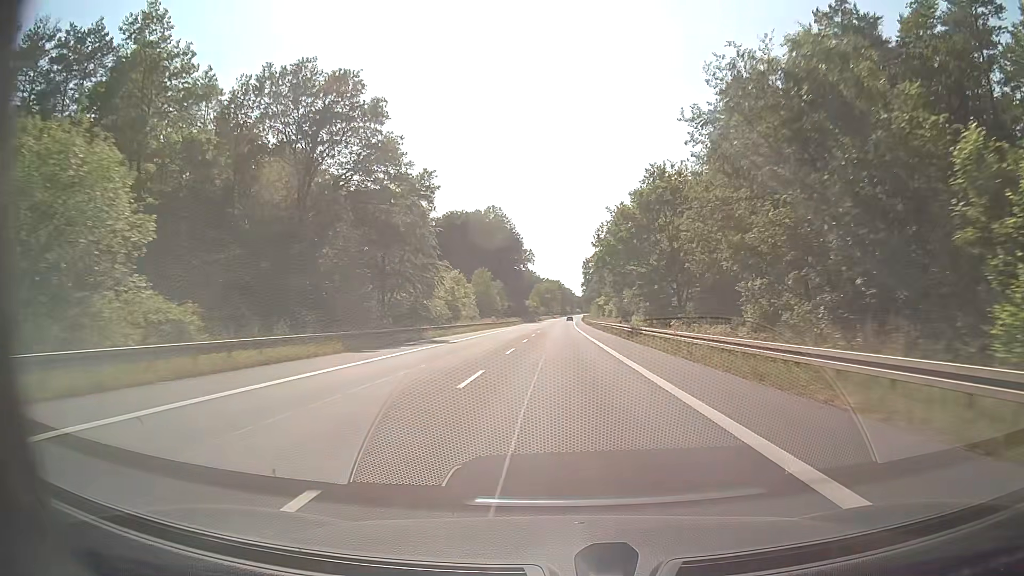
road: secondary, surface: asphalt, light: Day
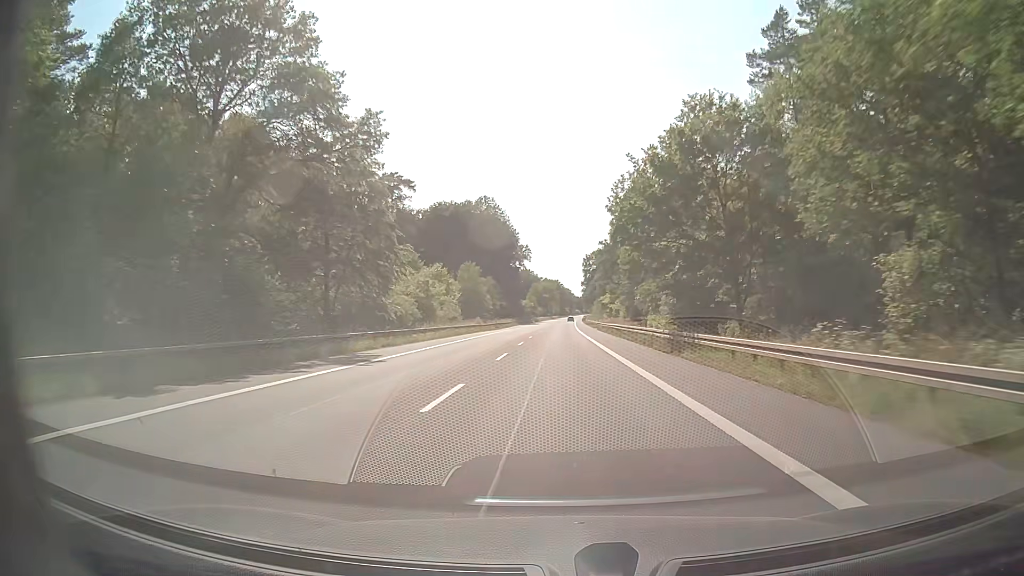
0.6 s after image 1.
(0.0, +15.3) m; 0°
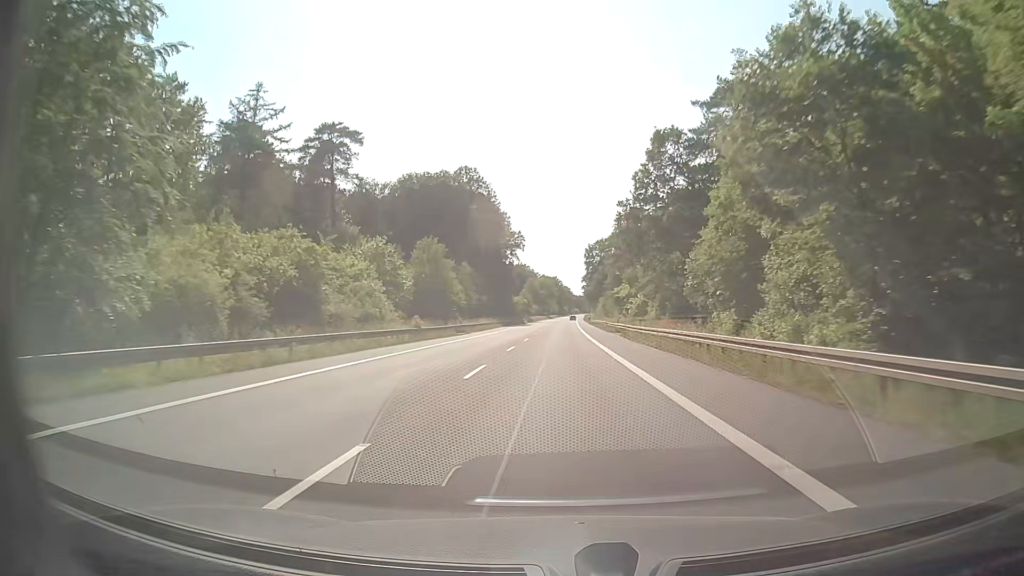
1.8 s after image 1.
(0.0, +30.8) m; 0°
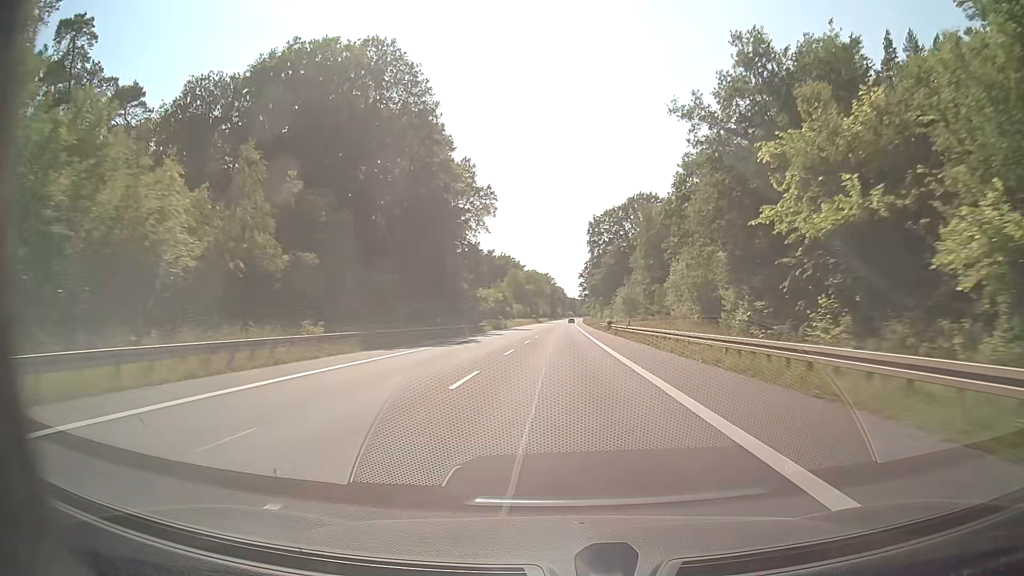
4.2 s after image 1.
(+0.3, +62.3) m; +1°
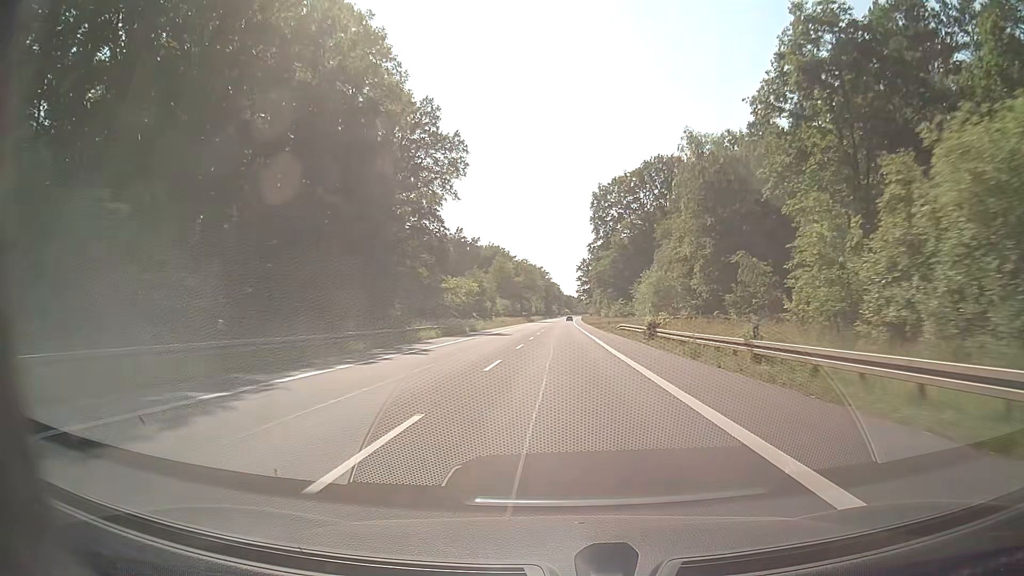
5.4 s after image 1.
(+0.1, +31.3) m; 0°
(0, +10) (0, +20) (0, +30) (0, +40) (0, +50) (+1, +60) (+1, +70) (+1, +80) (+1, +90) (+1, +100) m
